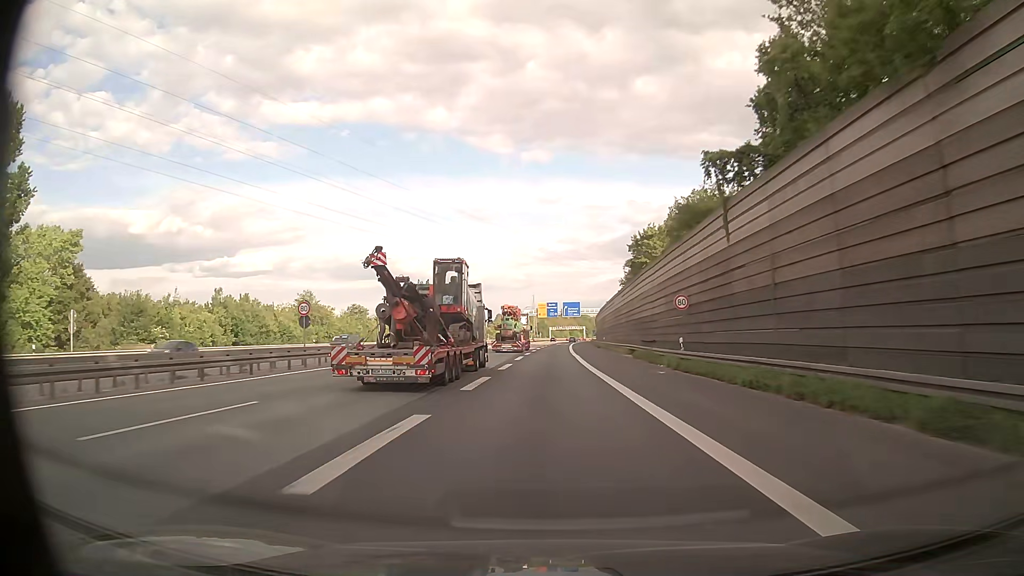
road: motorway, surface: asphalt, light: Day
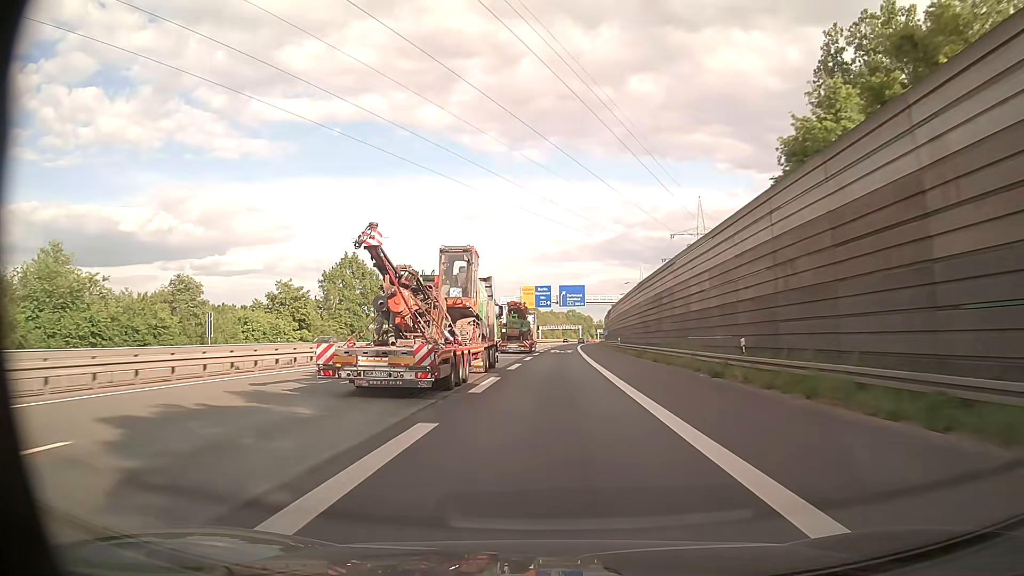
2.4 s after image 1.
(+0.4, +60.9) m; +1°
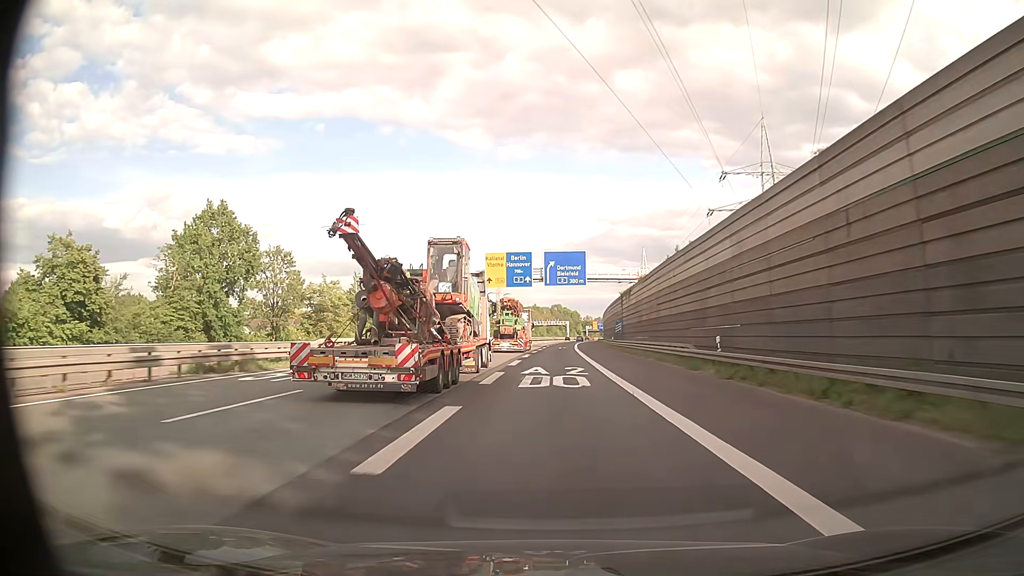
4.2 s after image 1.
(+0.8, +45.2) m; +2°
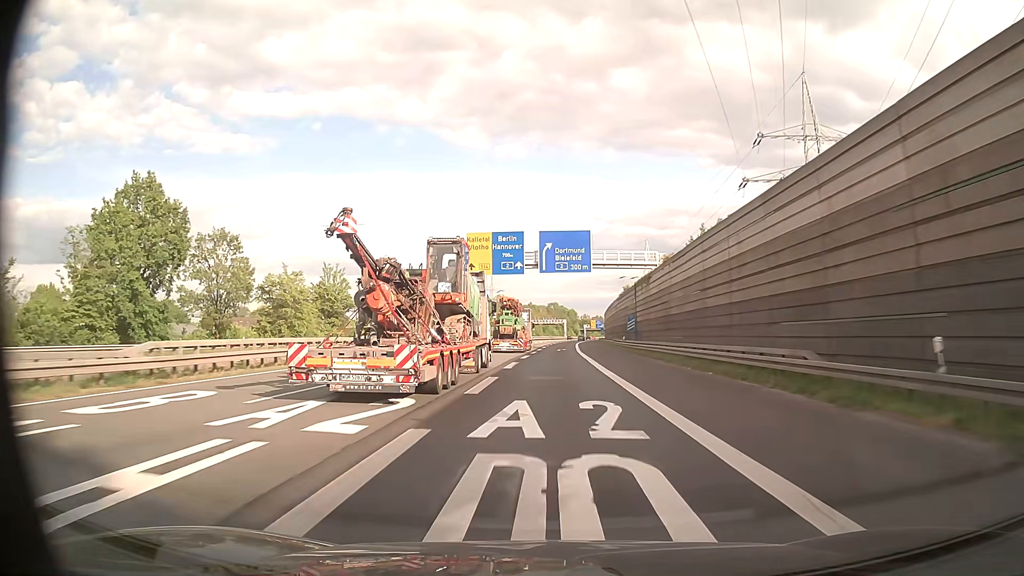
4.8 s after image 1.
(0.0, +14.8) m; 0°
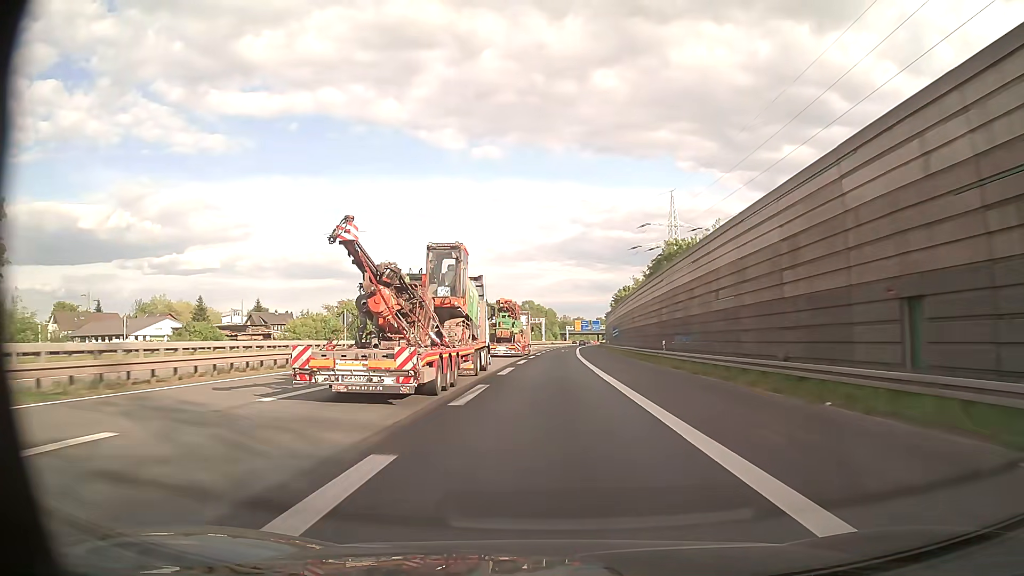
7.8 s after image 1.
(+1.1, +73.3) m; +2°
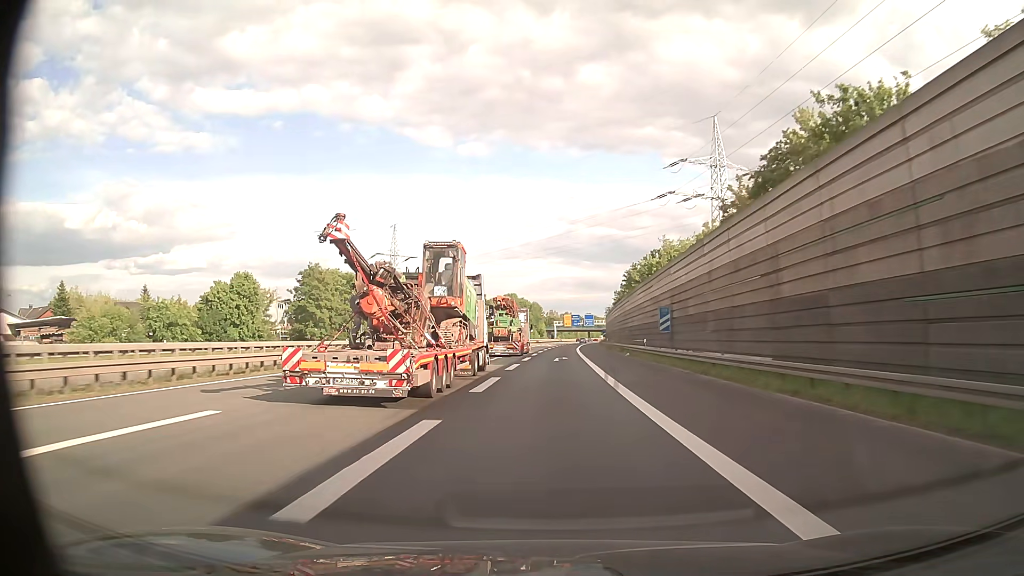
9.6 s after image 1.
(+0.4, +44.1) m; +1°
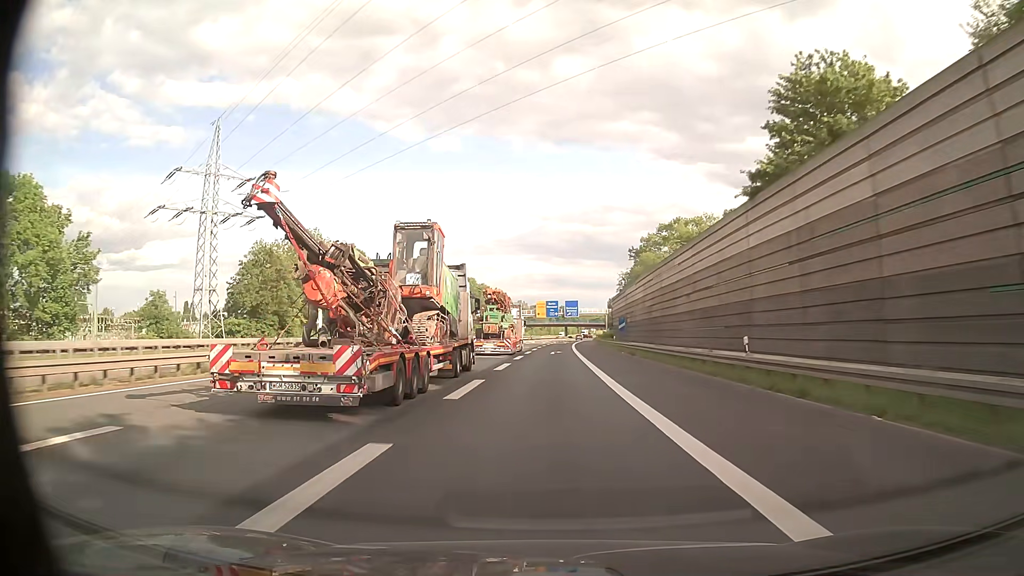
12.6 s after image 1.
(+1.3, +74.0) m; +2°
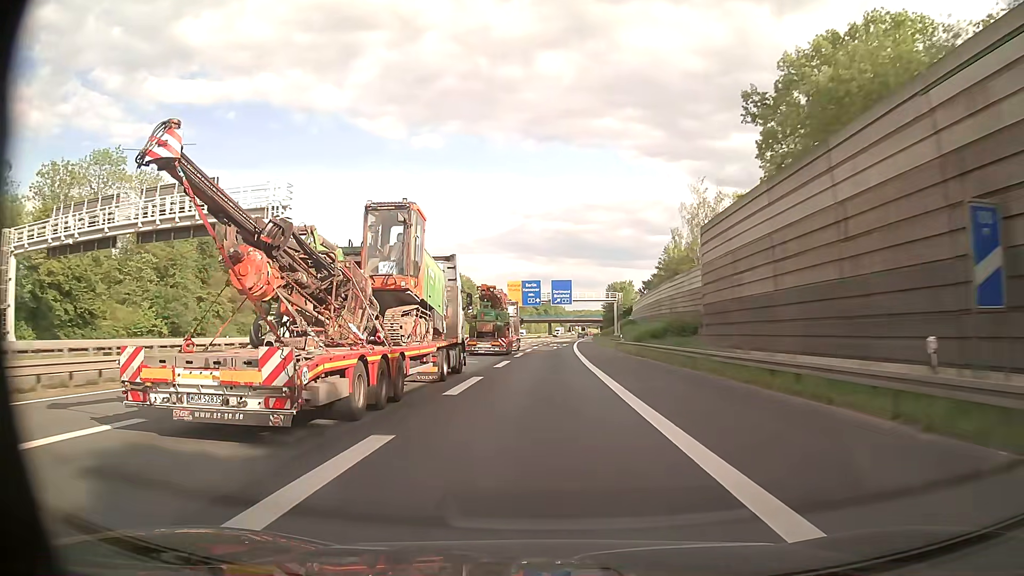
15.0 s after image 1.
(+0.7, +58.8) m; +1°
(0, +10) (0, +20) (0, +30) (+1, +40) (+1, +50) (+1, +60) (+1, +70) (+2, +80) (+2, +90) (+3, +100) m
